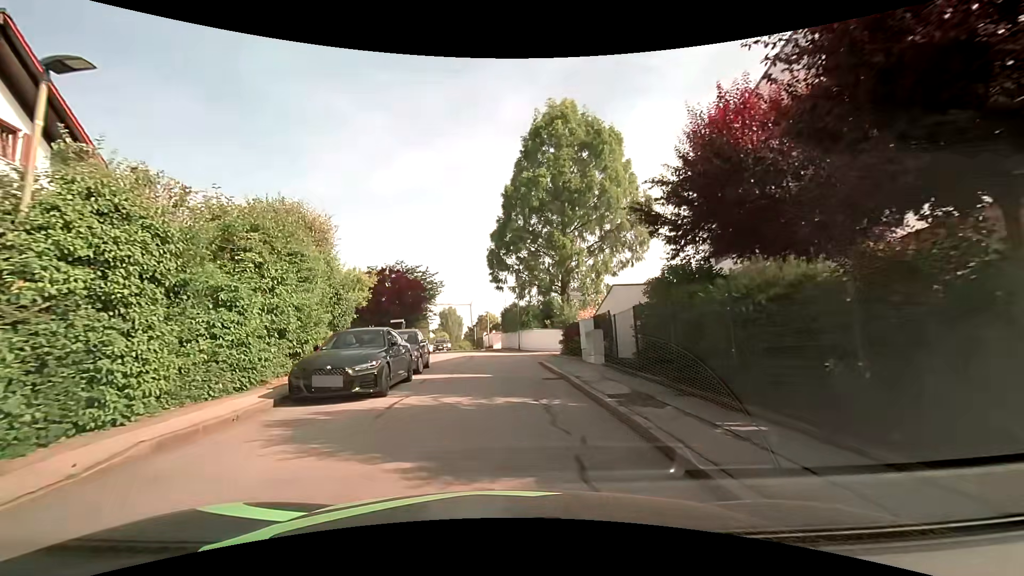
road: residential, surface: asphalt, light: Day
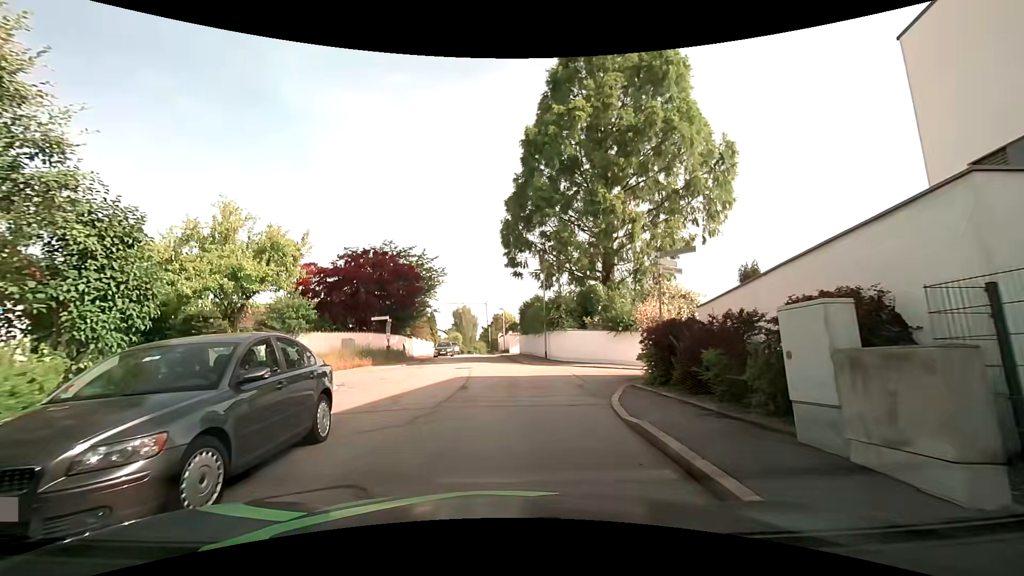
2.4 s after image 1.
(-0.3, +11.6) m; -2°
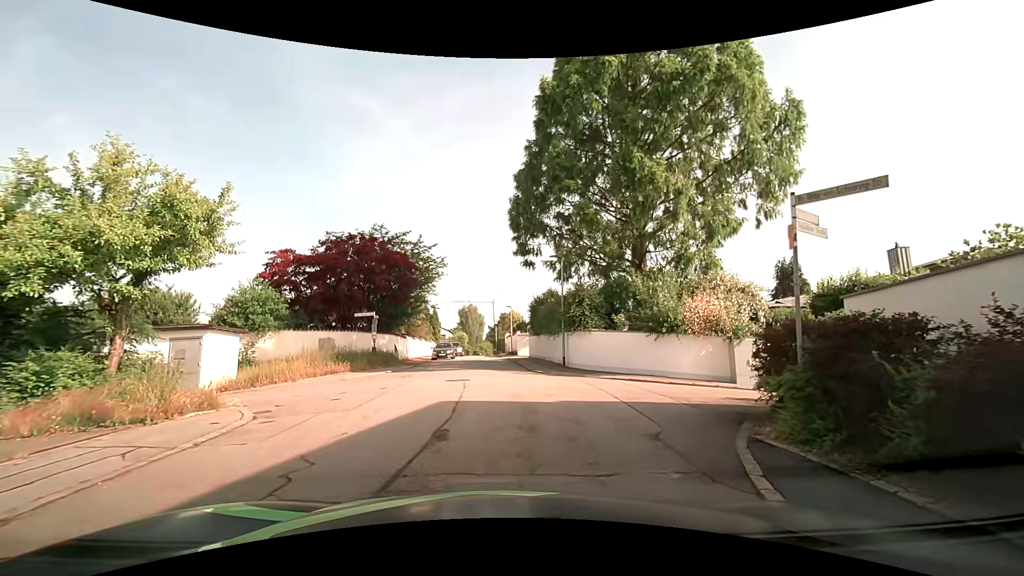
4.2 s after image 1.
(-0.1, +5.4) m; +1°
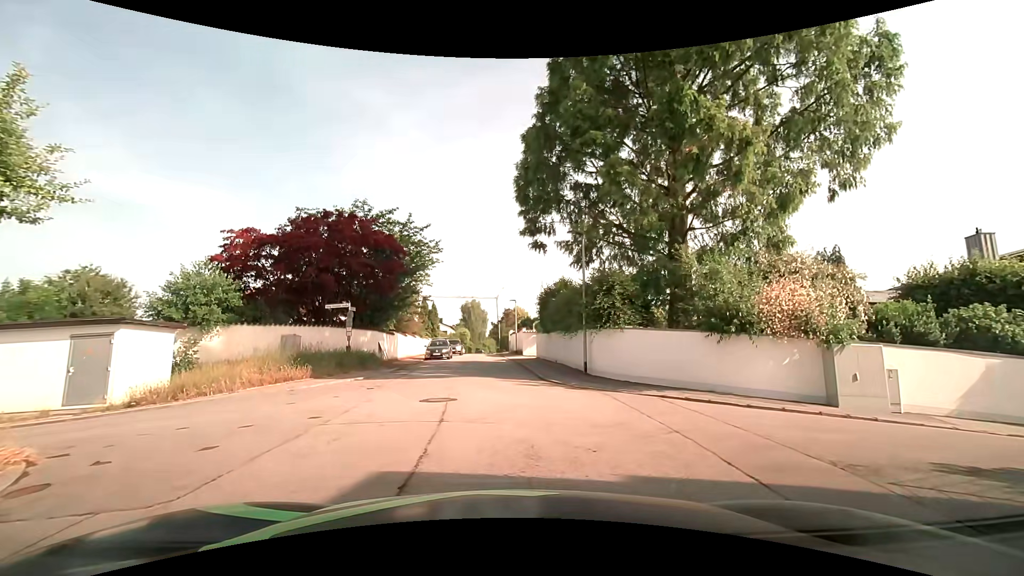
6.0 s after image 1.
(-0.2, +5.2) m; -2°
(0, +10) (-1, +20) (-1, +30) (-2, +40) (-3, +50) (-3, +60) (-4, +70) (-4, +80) (-5, +90) (-6, +100) m
